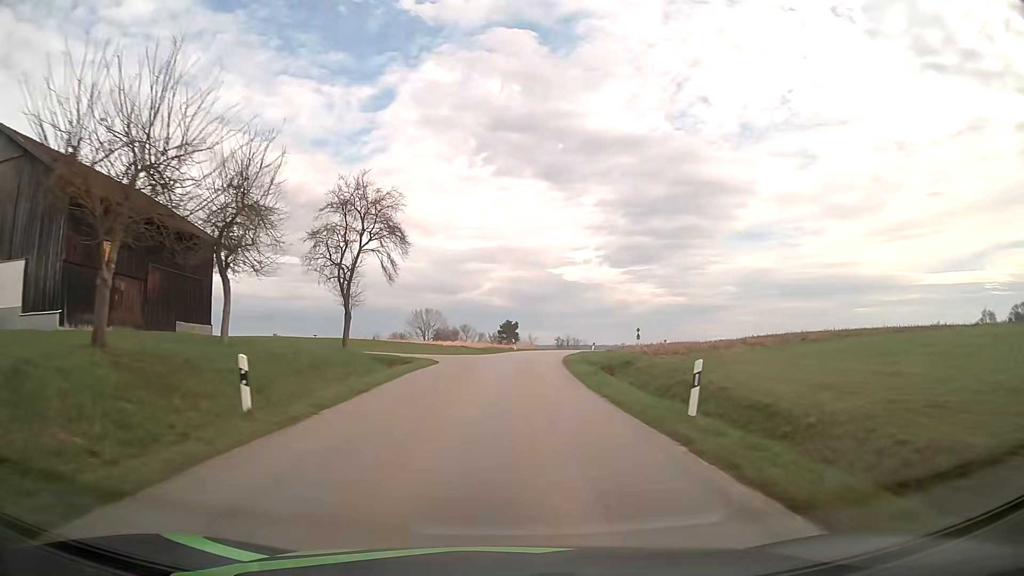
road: tertiary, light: Day
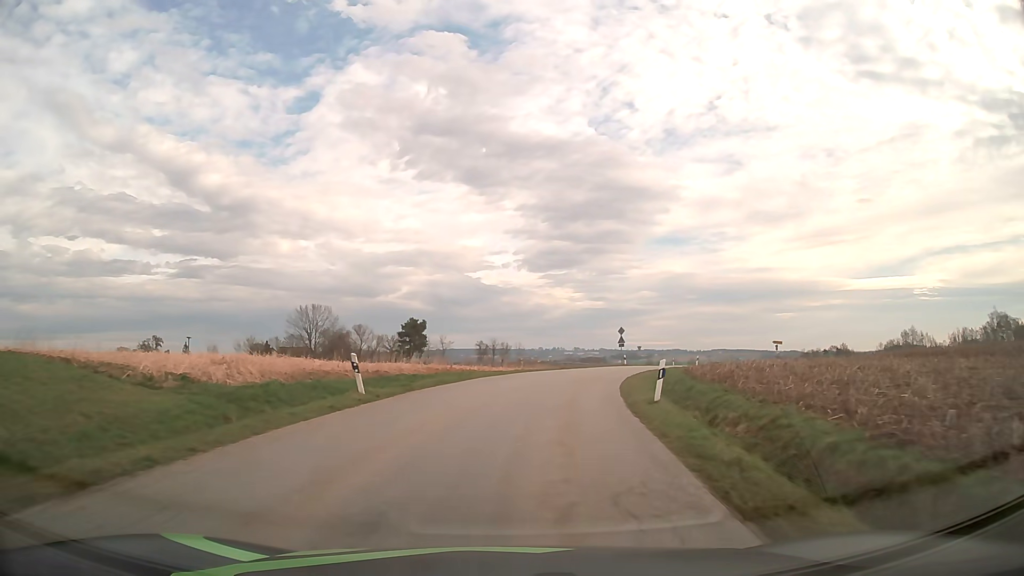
(+1.9, +44.3) m; +7°
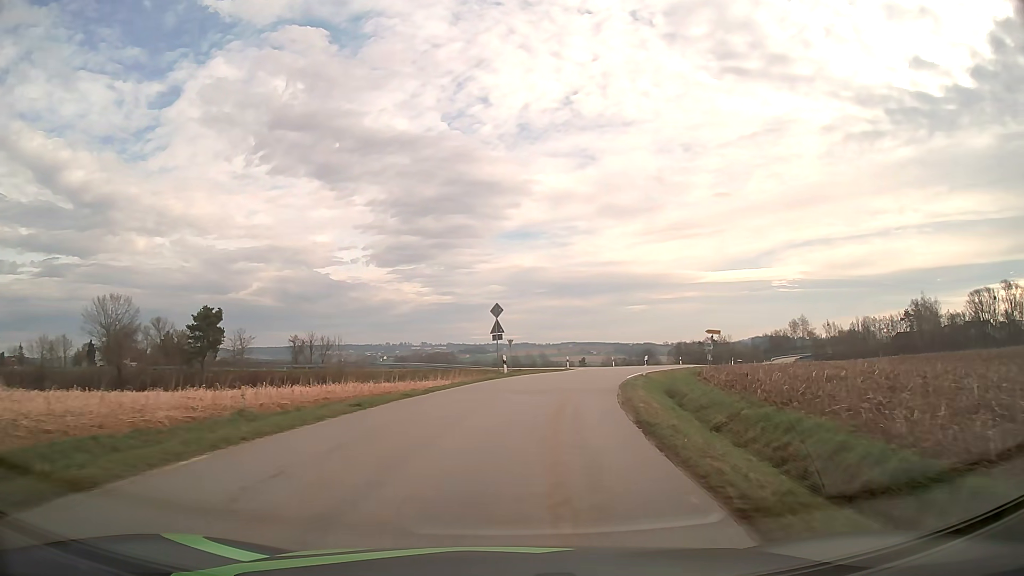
(+3.3, +30.3) m; +13°
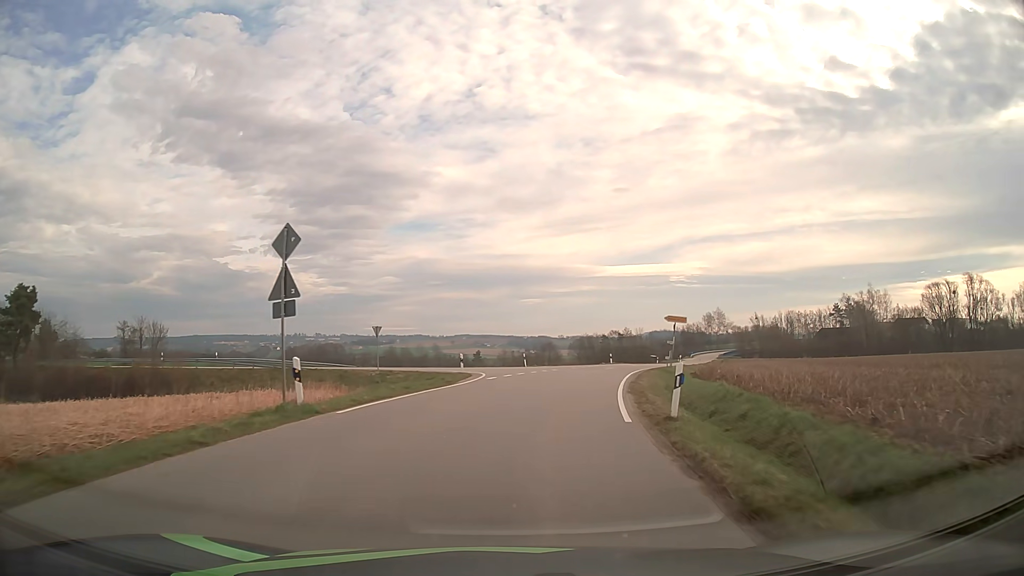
(+1.7, +21.2) m; +9°
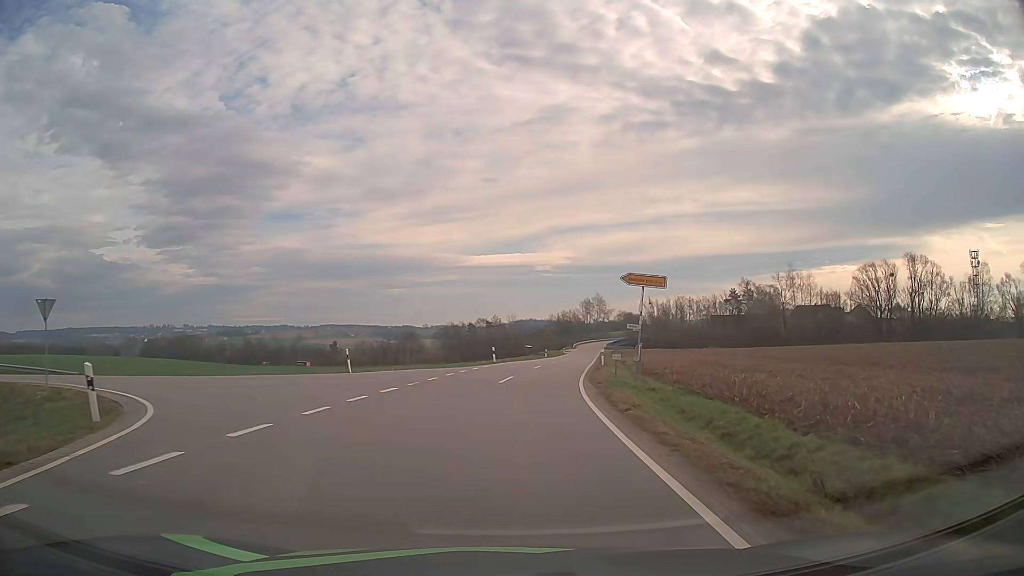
(+2.2, +23.6) m; +12°
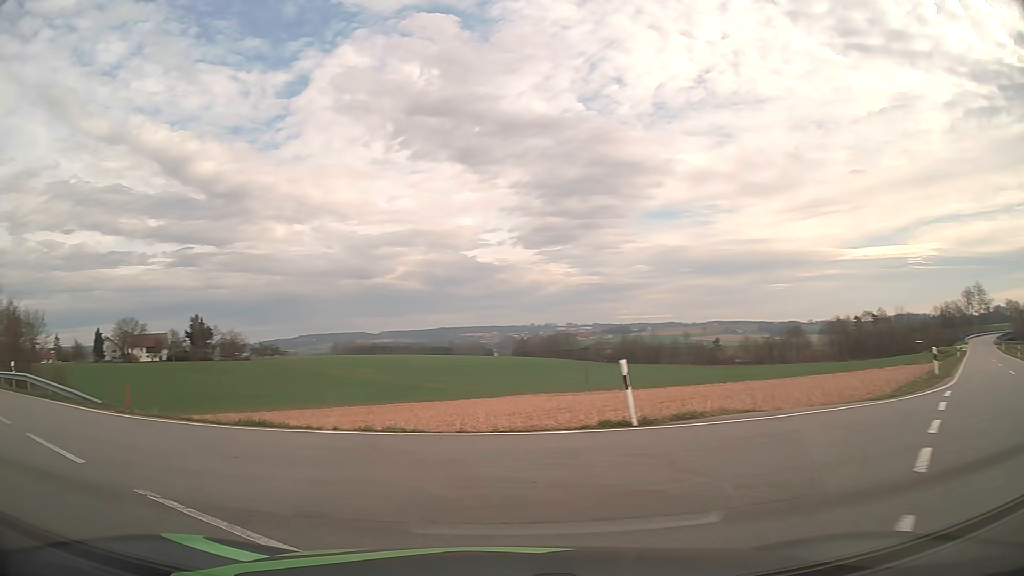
(-1.5, +19.7) m; -31°
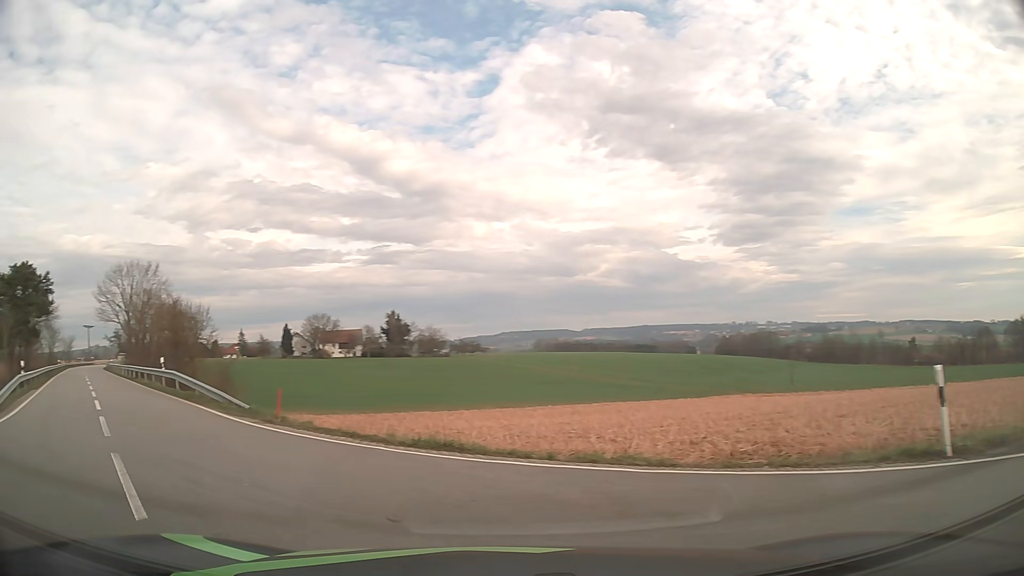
(-0.5, +3.5) m; -18°
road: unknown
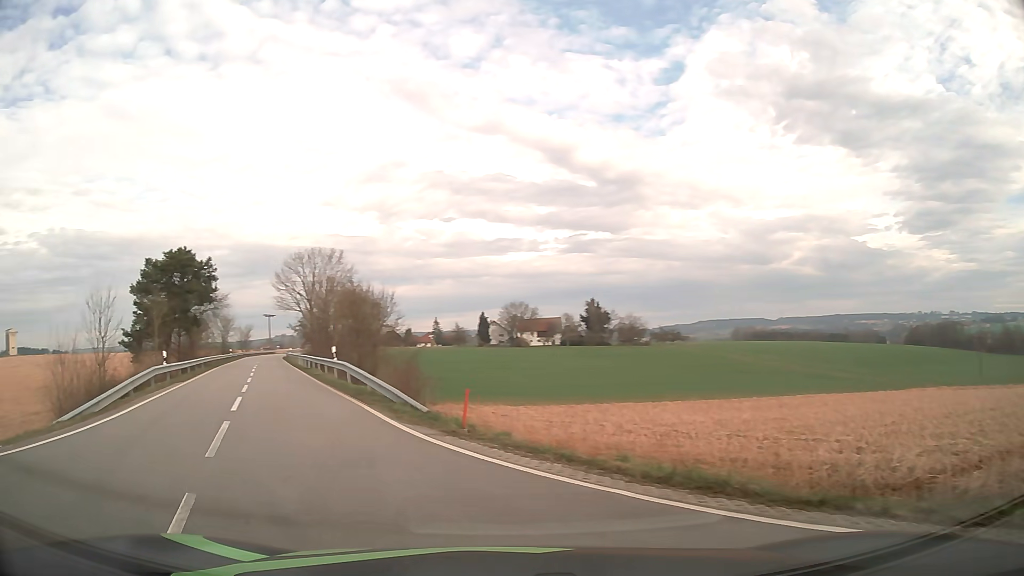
(-0.5, +3.6) m; -16°
(-3, +10) (-7, +19) (-11, +28) (-15, +37) (-18, +46) (-22, +56) (-26, +65) (-30, +74) (-33, +83) (-37, +93) m
